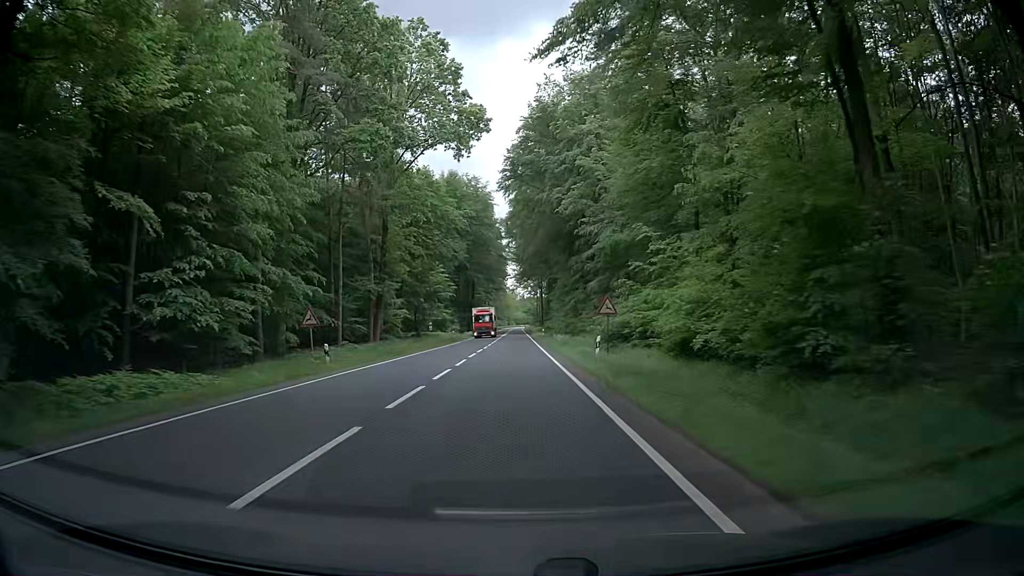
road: primary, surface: asphalt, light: Day
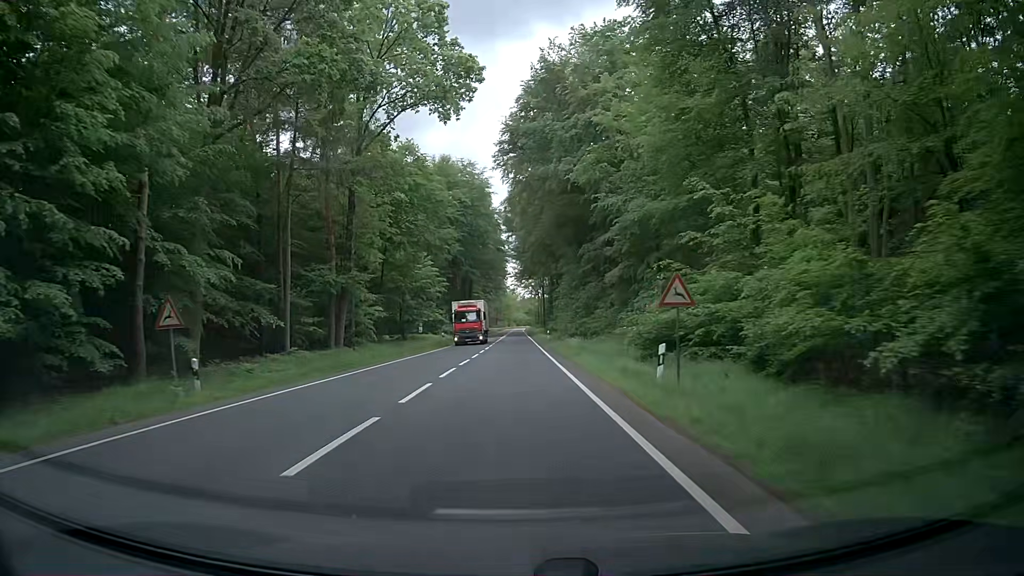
(-0.3, +11.1) m; -2°
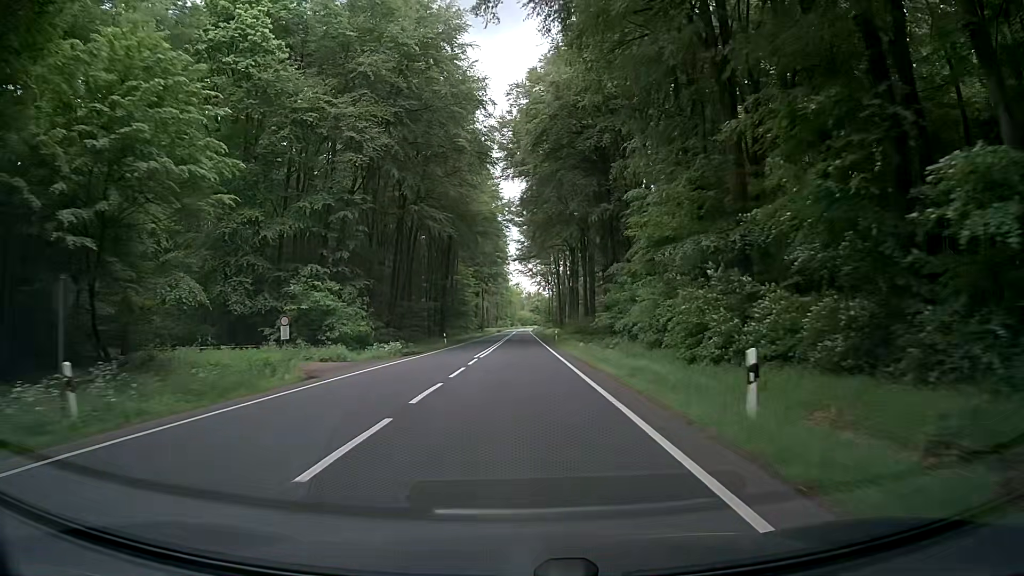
(-0.1, +55.5) m; 0°
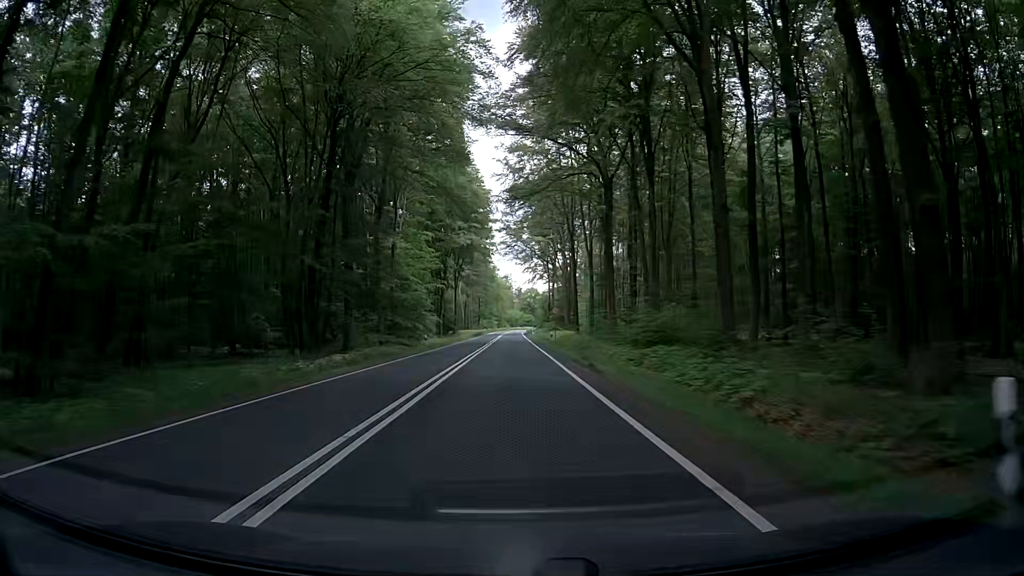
(+0.3, +55.4) m; +1°
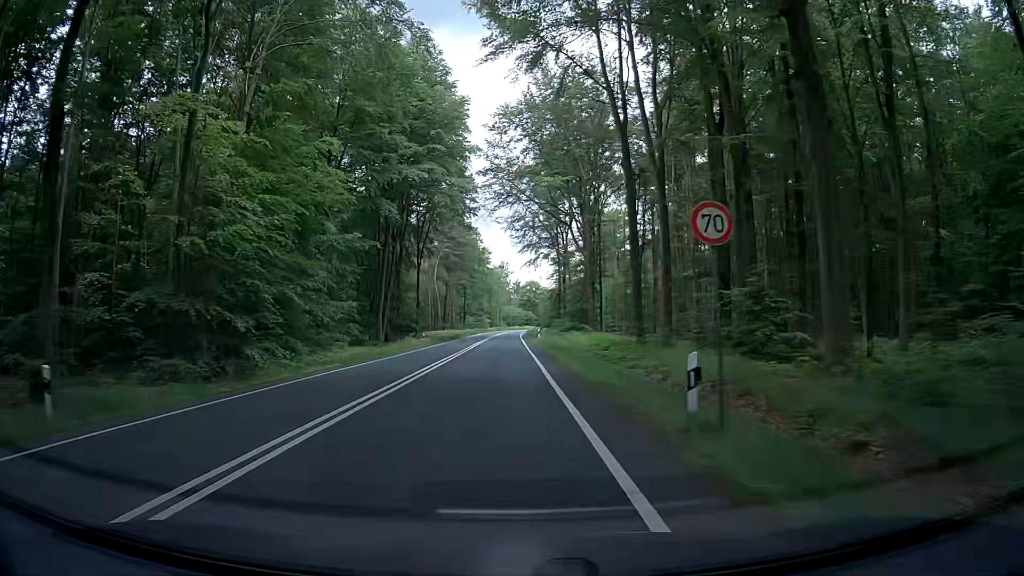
(+0.4, +44.3) m; 0°
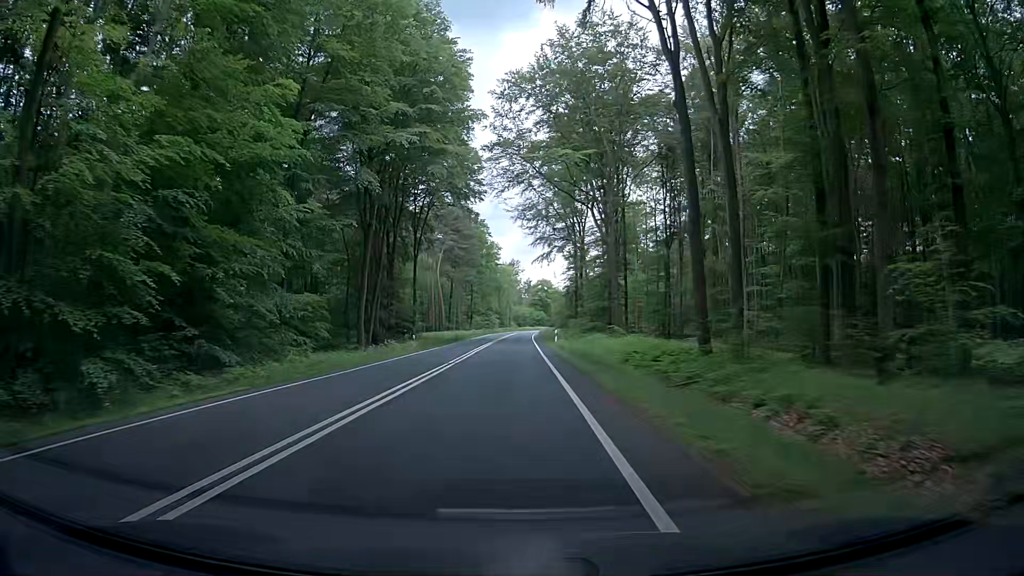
(-0.1, +11.1) m; 0°
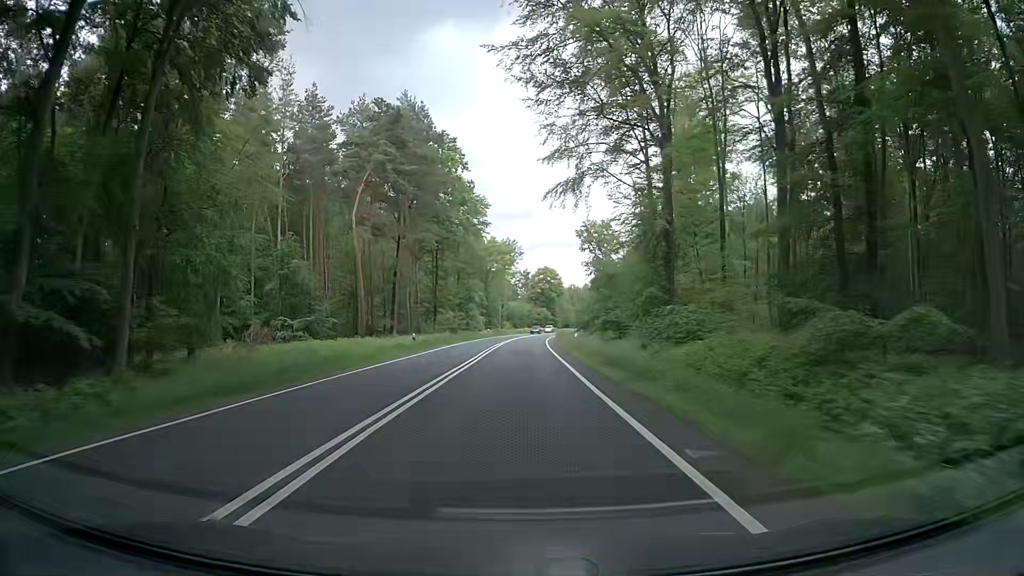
(-0.9, +55.4) m; -1°
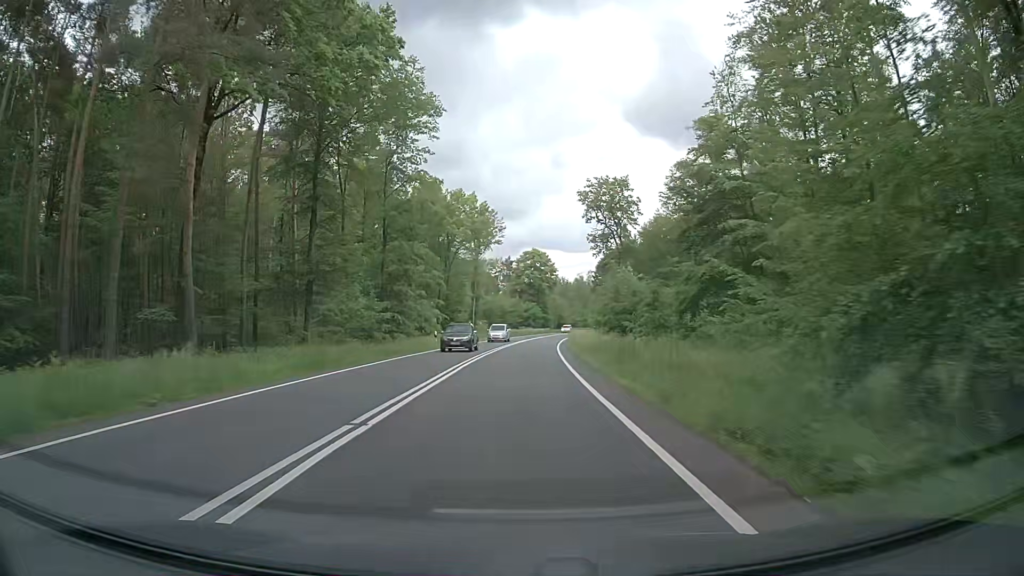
(+1.1, +44.3) m; +2°
(0, +10) (0, +20) (0, +30) (+1, +40) (+1, +50) (+2, +60) (+3, +70) (+4, +80) (+5, +90) (+6, +100) m
